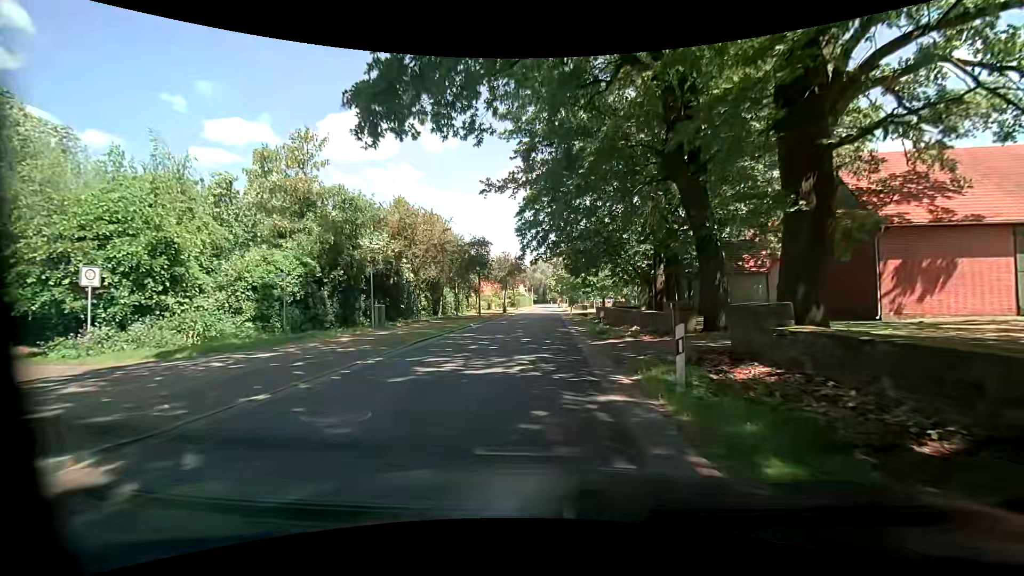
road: tertiary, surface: asphalt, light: Day
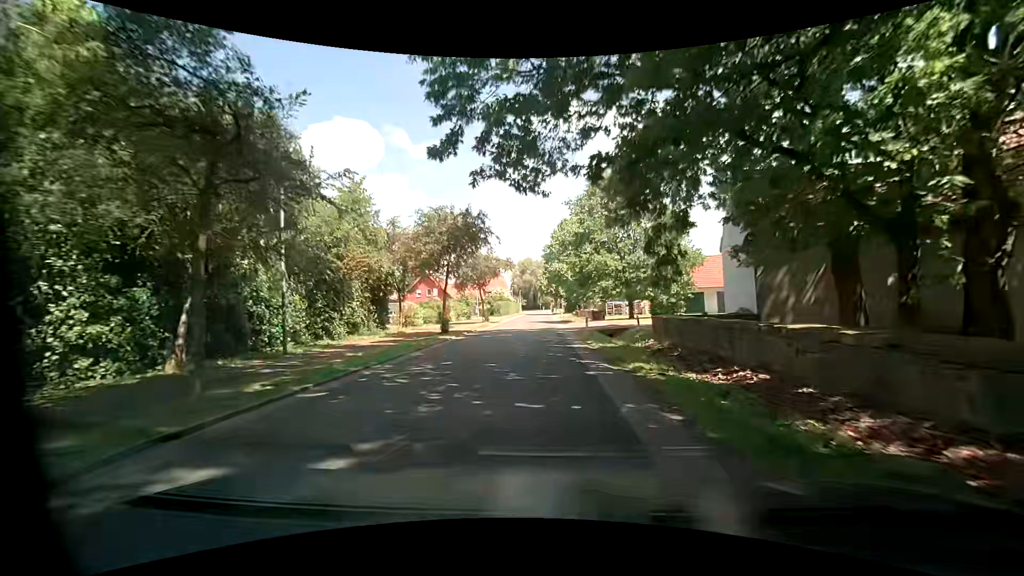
(0.0, +28.1) m; 0°
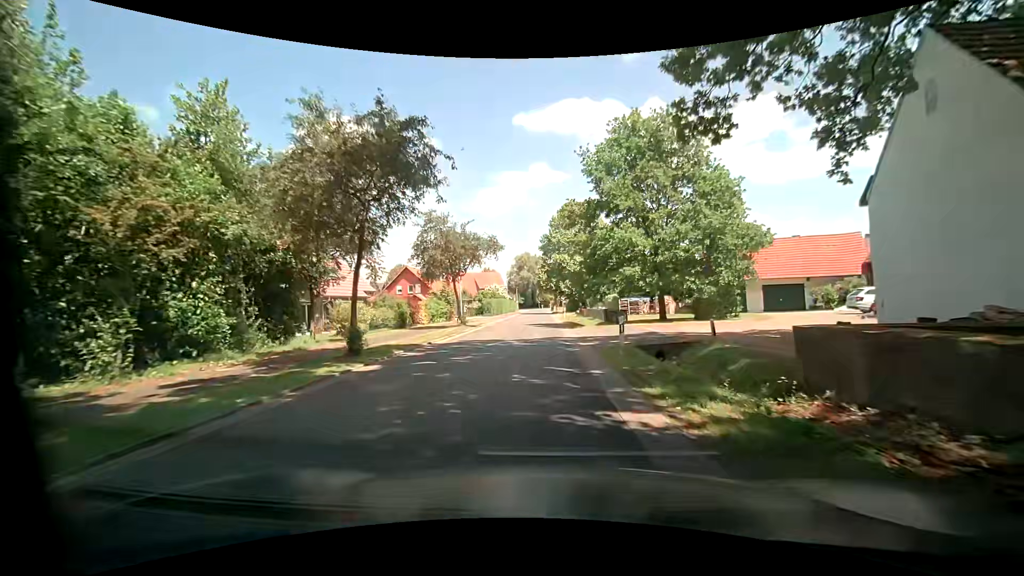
(-0.1, +11.5) m; 0°
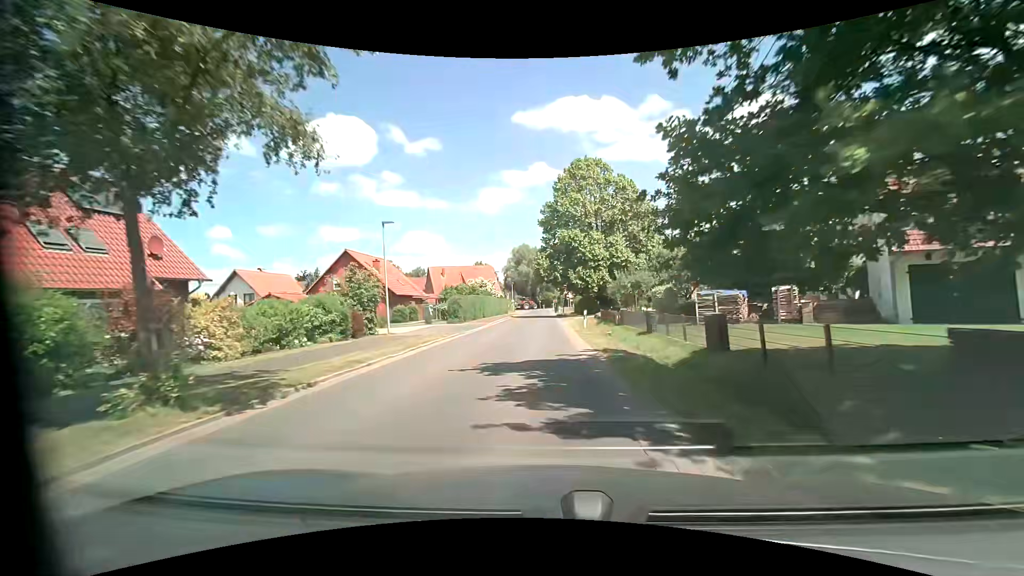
(0.0, +24.2) m; 0°
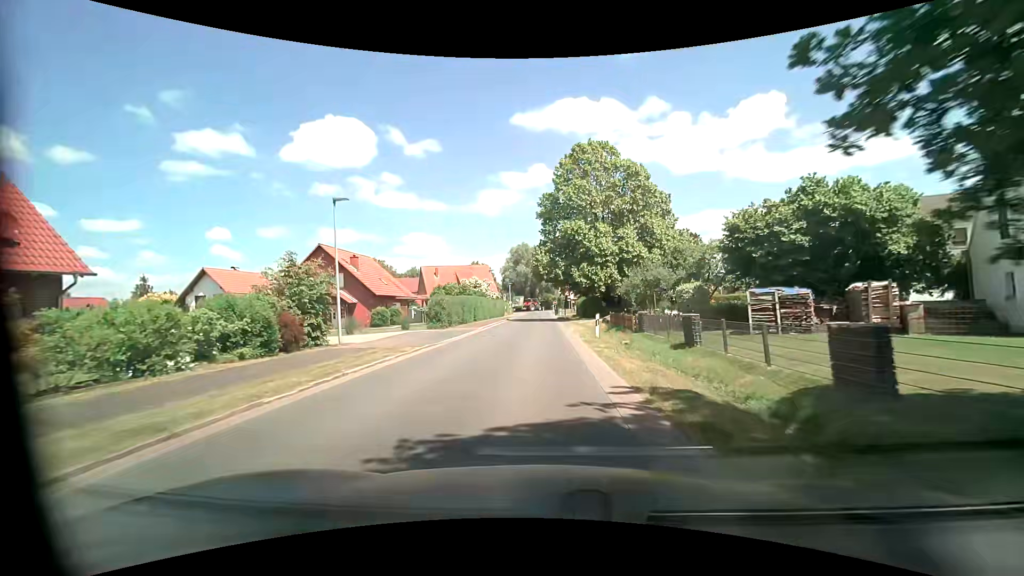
(0.0, +6.3) m; 0°
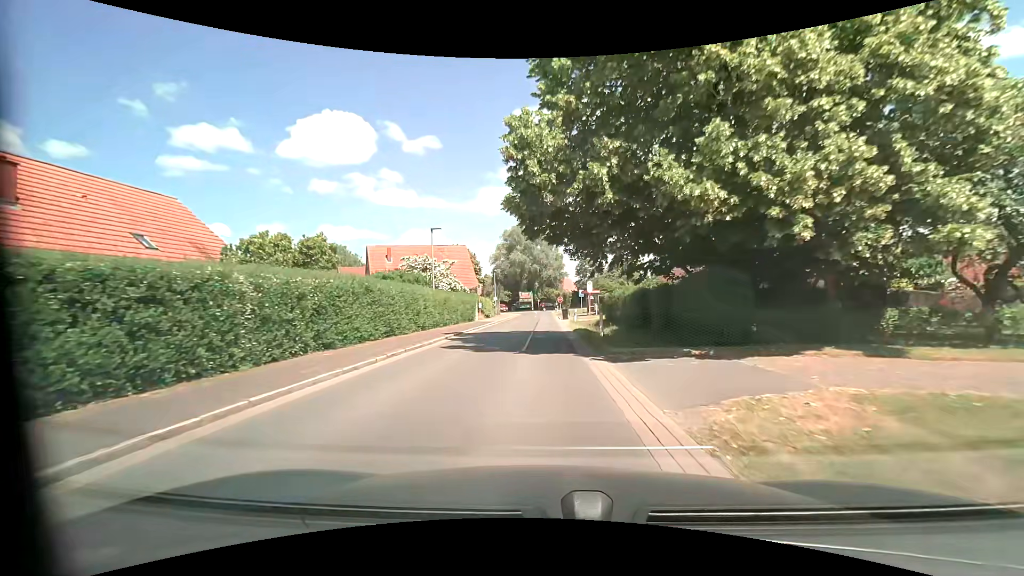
(0.0, +32.3) m; 0°
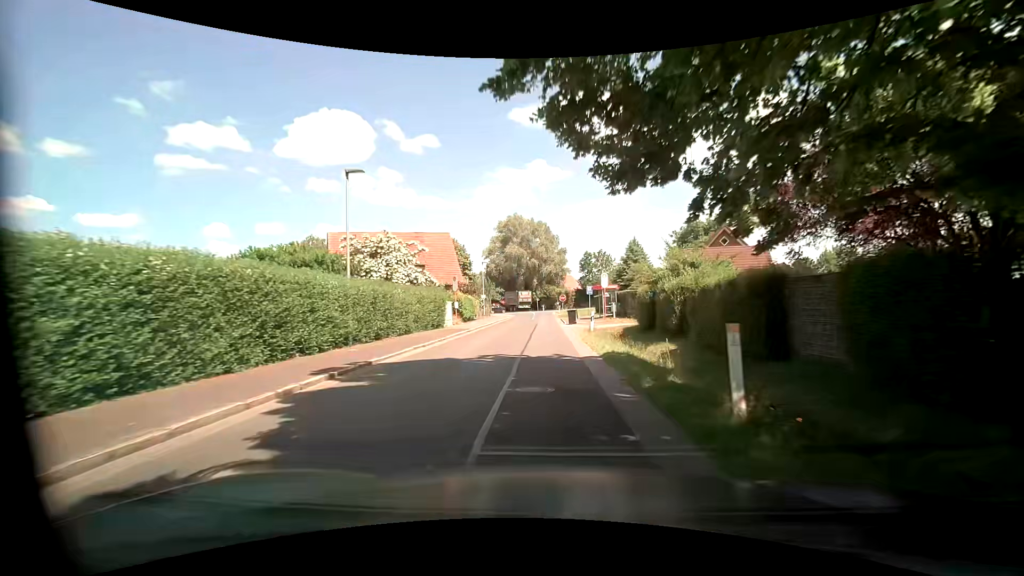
(-0.1, +13.0) m; -1°
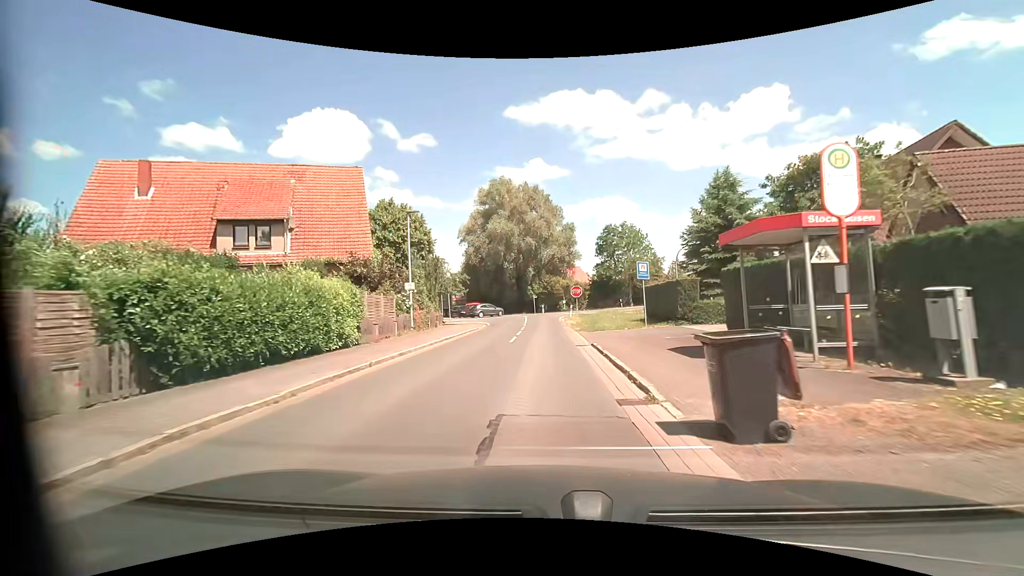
(+0.4, +30.5) m; +1°
